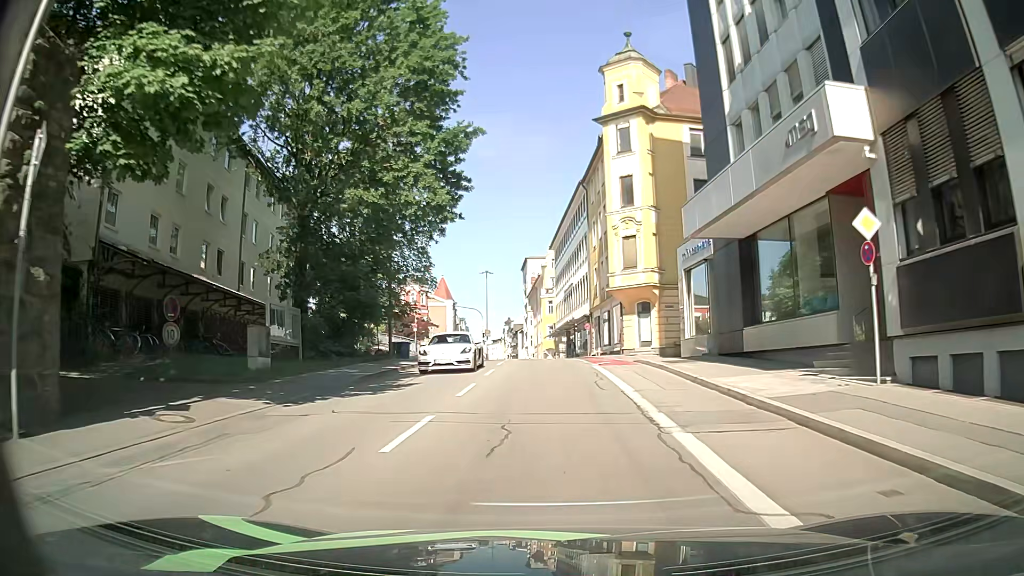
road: tertiary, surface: asphalt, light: Day
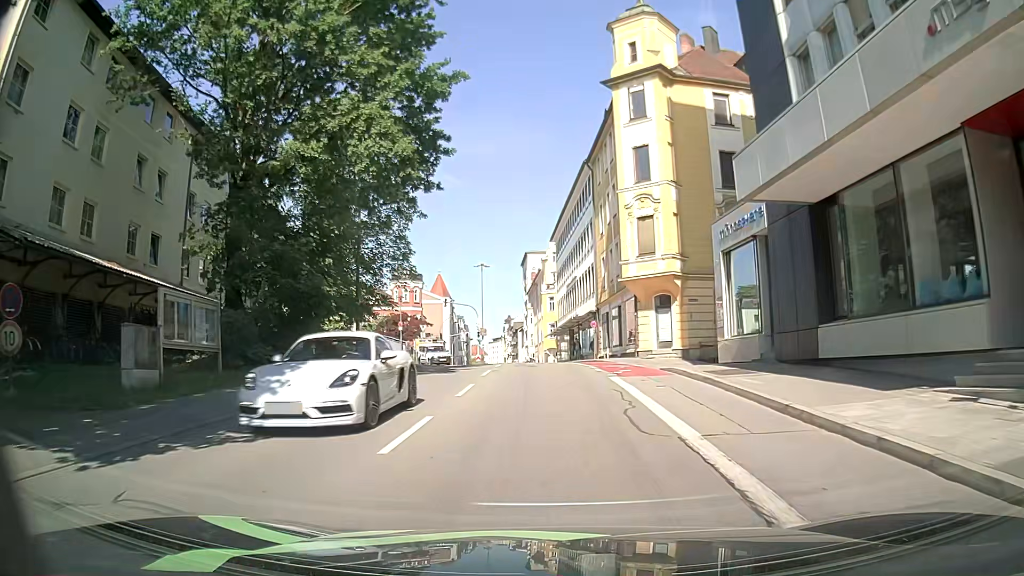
(-0.1, +6.1) m; -1°
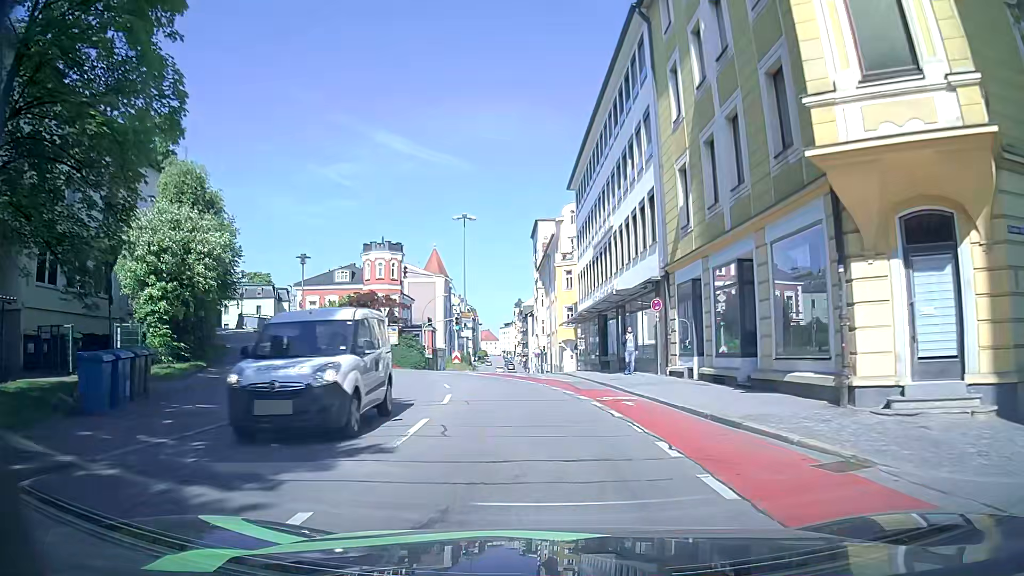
(-0.5, +23.1) m; -4°
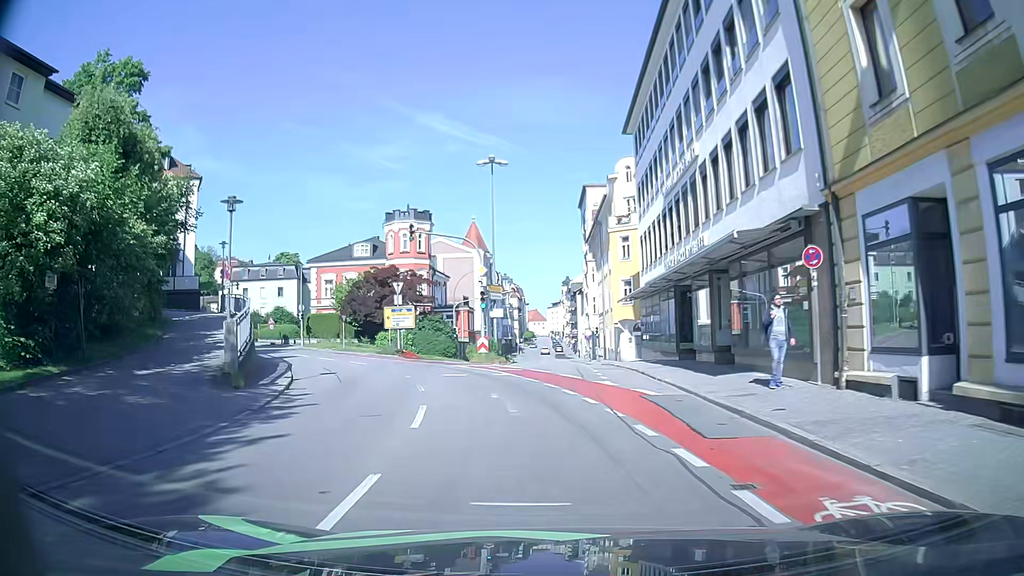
(+0.2, +10.7) m; -1°
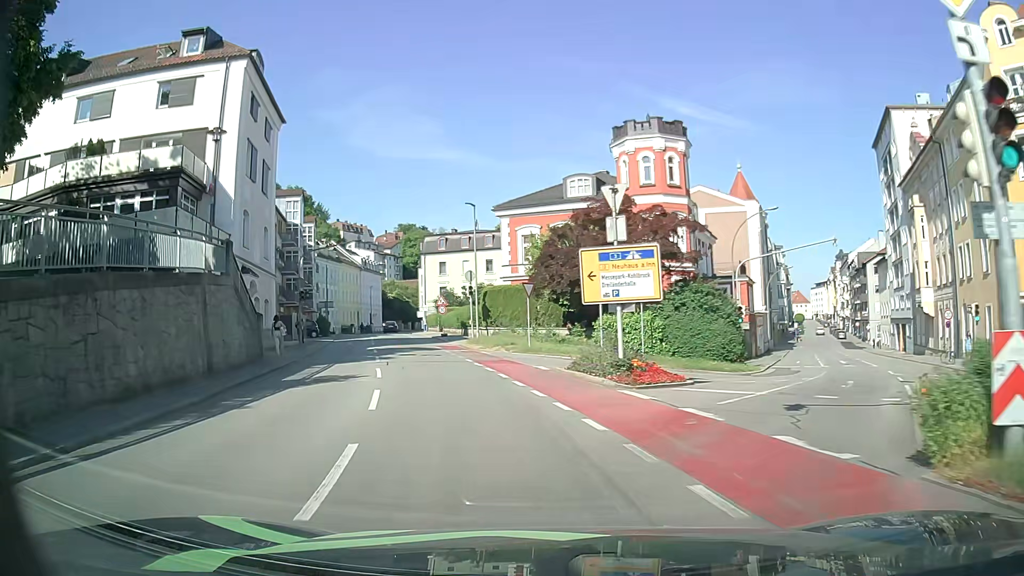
(-4.3, +26.2) m; -22°
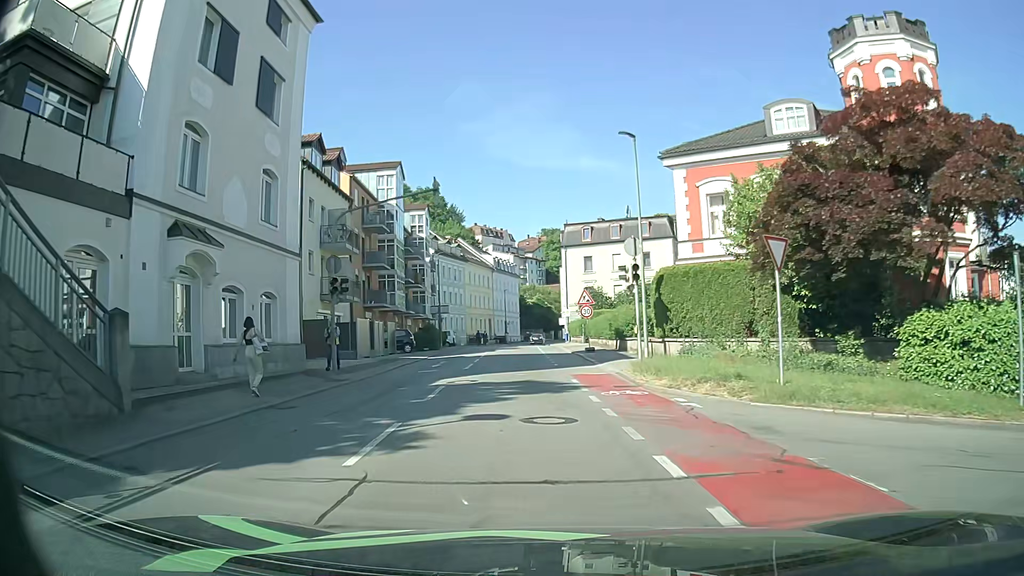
(-2.2, +16.4) m; -12°
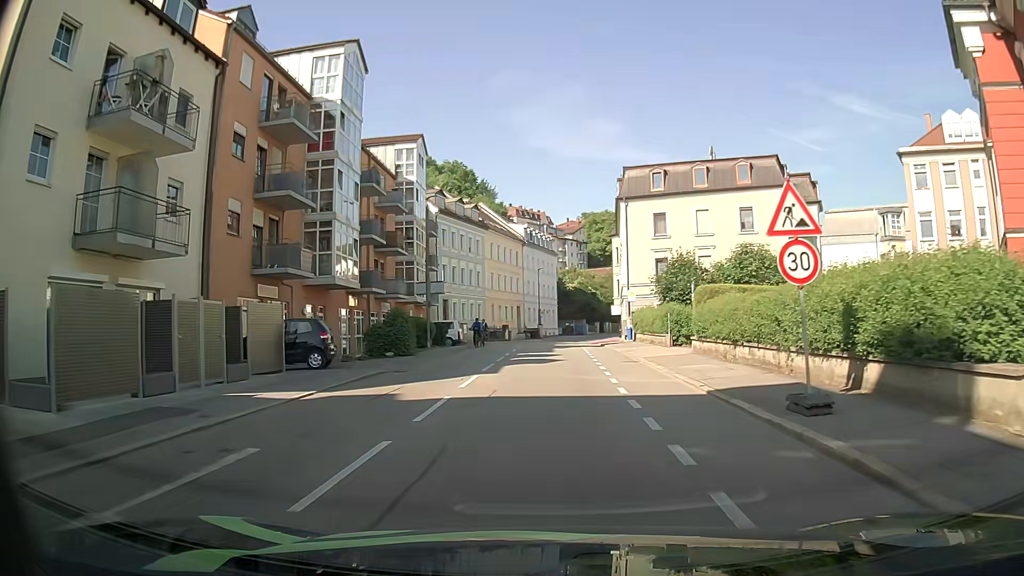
(-1.1, +23.3) m; -5°
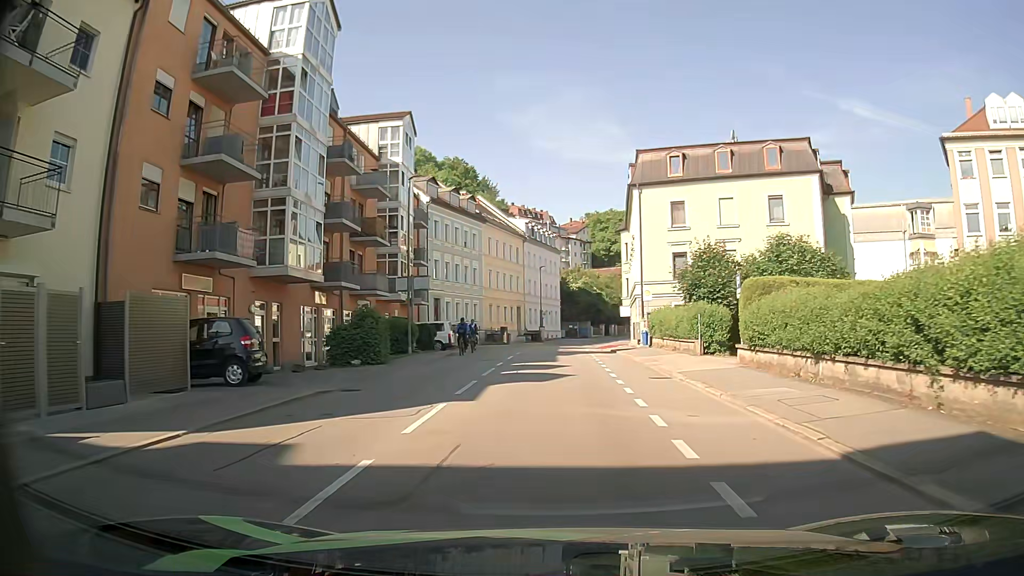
(+0.1, +5.6) m; +1°
(0, +10) (0, +20) (0, +30) (+1, +40) (+1, +50) (+2, +60) (+4, +70) (+7, +79) (+11, +89) (+15, +97) m
